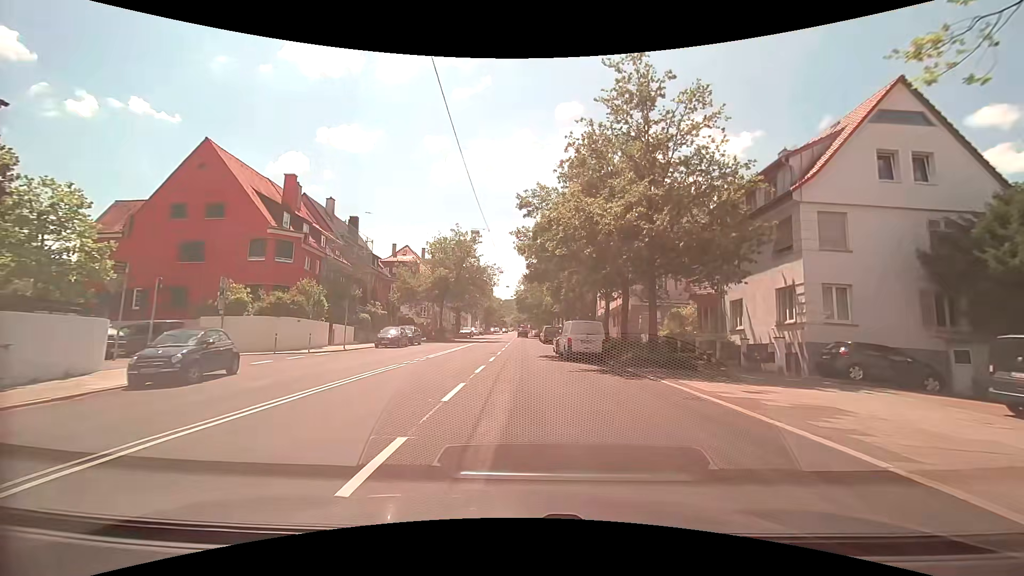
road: secondary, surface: asphalt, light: Day
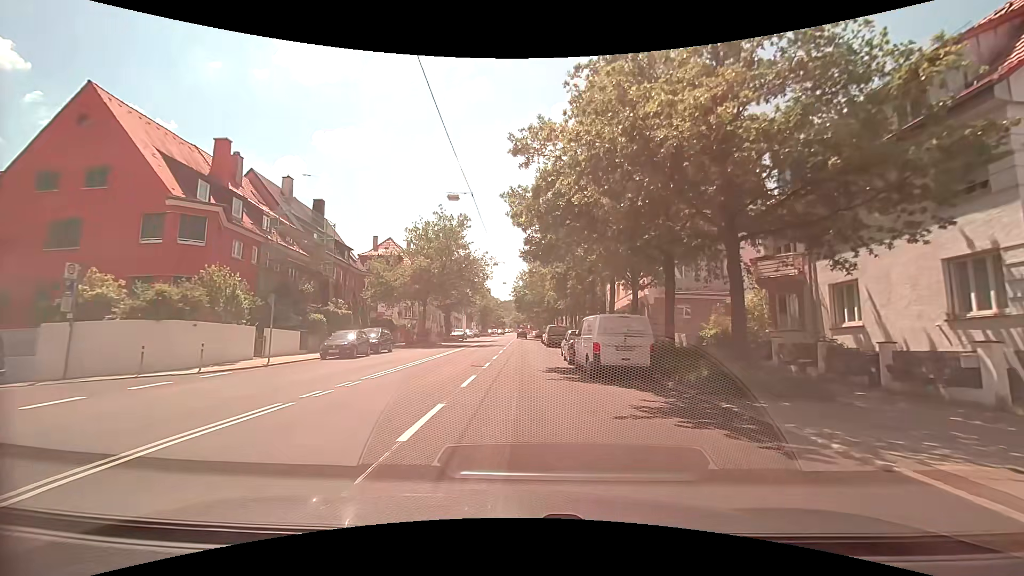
(+0.1, +9.2) m; 0°
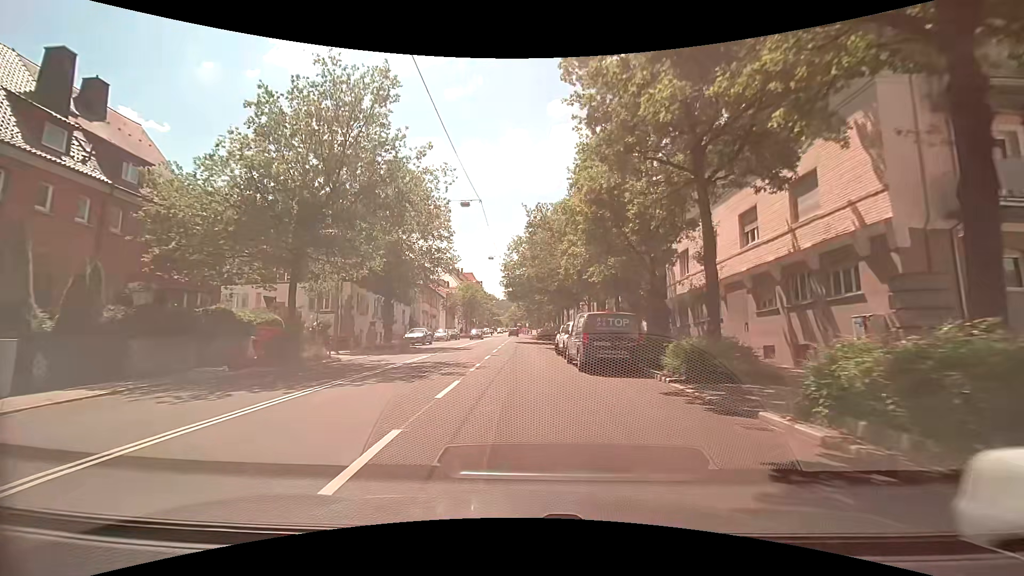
(-0.1, +26.9) m; 0°
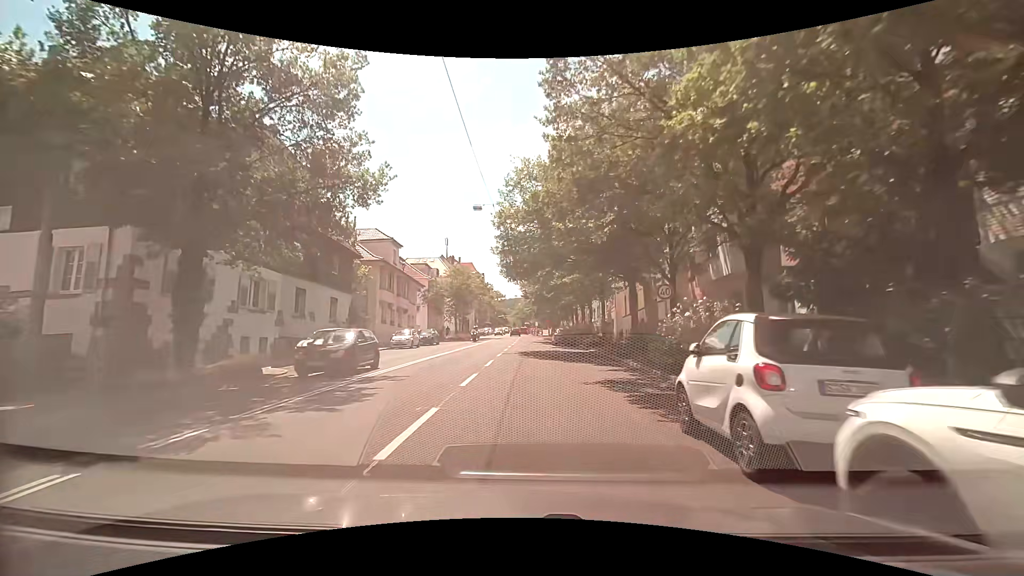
(-0.3, +22.4) m; 0°
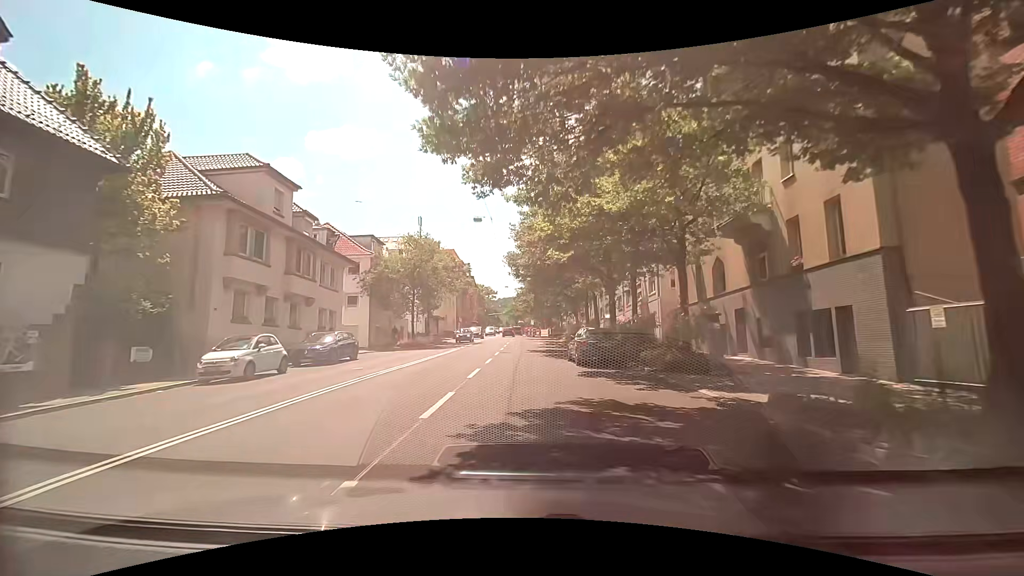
(-0.3, +21.6) m; 0°
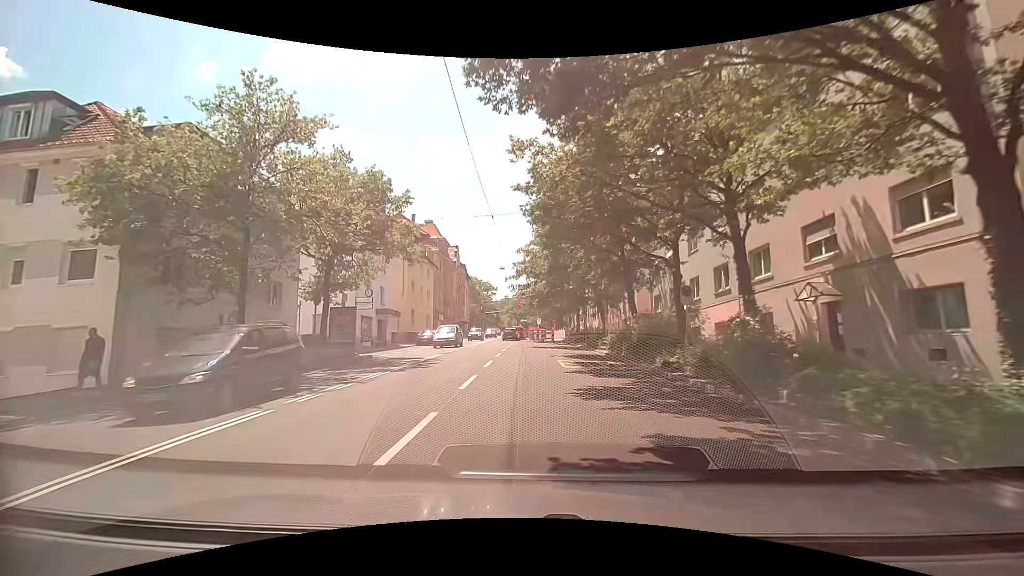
(-0.1, +26.6) m; -1°
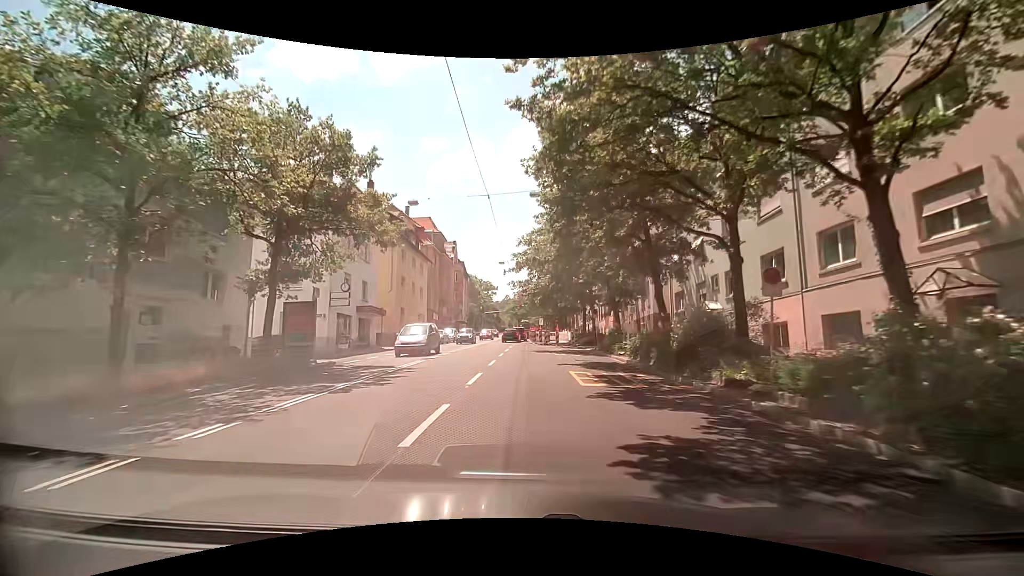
(0.0, +5.2) m; 0°
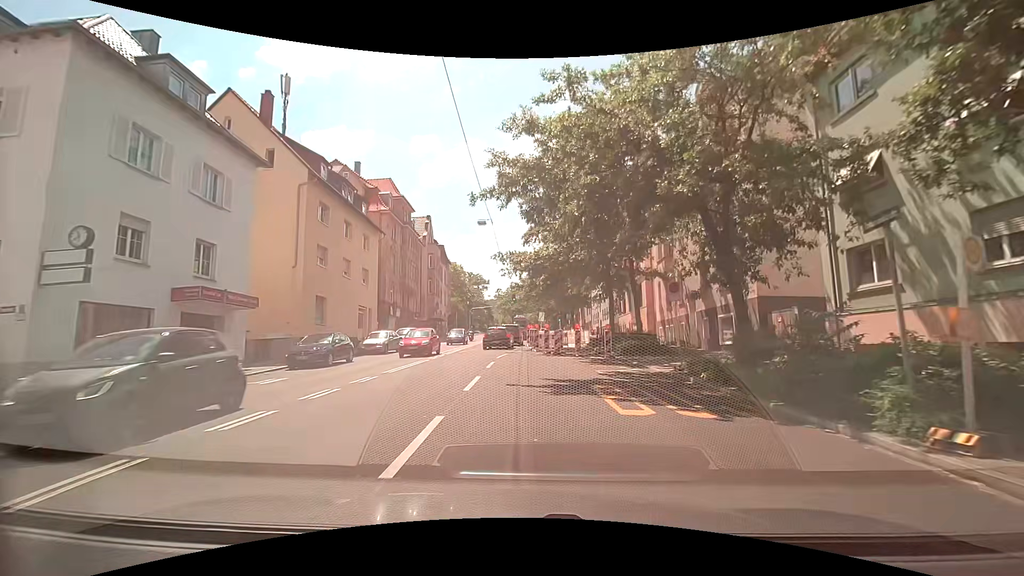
(+0.2, +19.0) m; +1°
